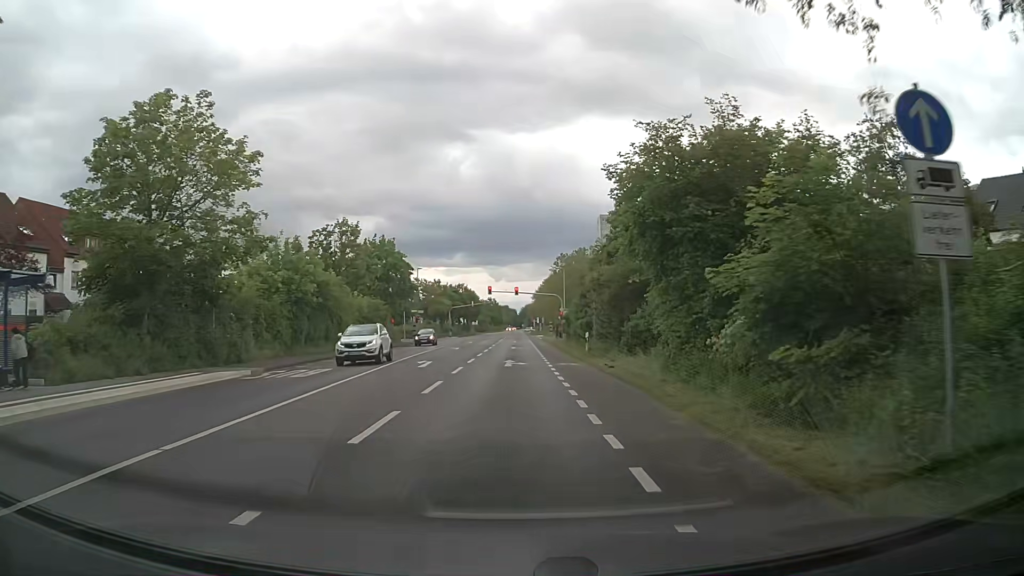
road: secondary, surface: asphalt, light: Day
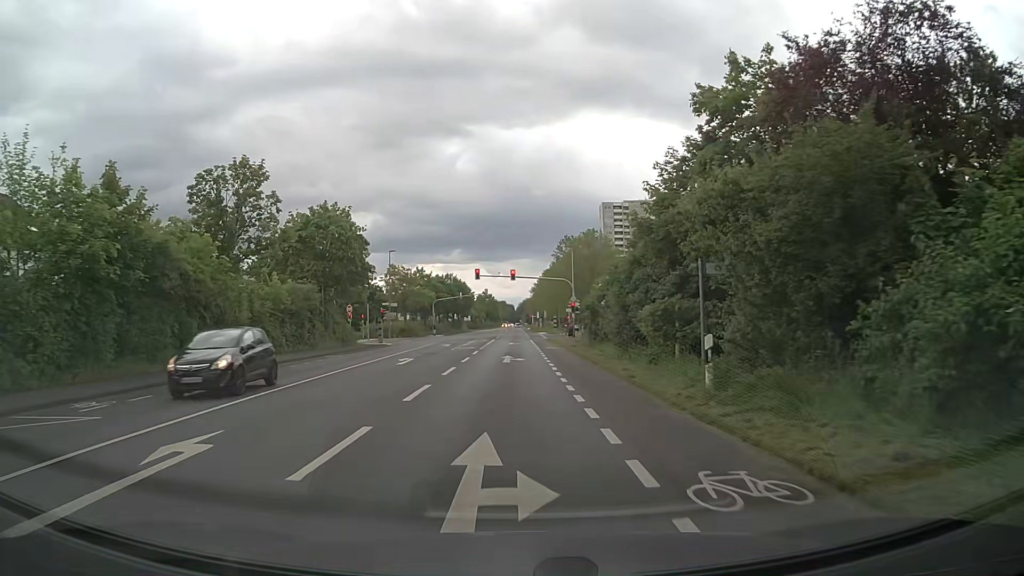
(-0.1, +19.9) m; 0°
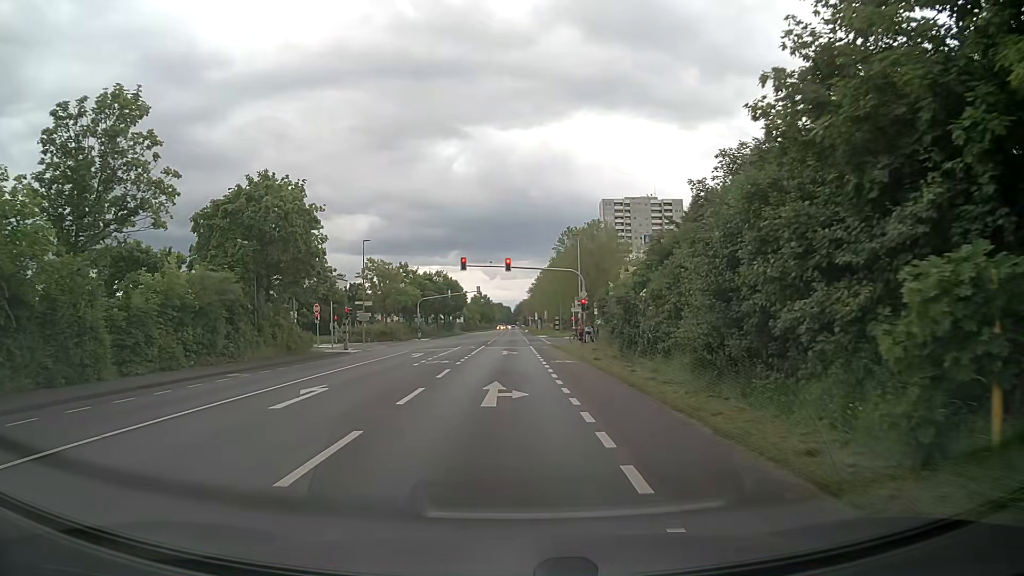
(+0.1, +12.1) m; 0°
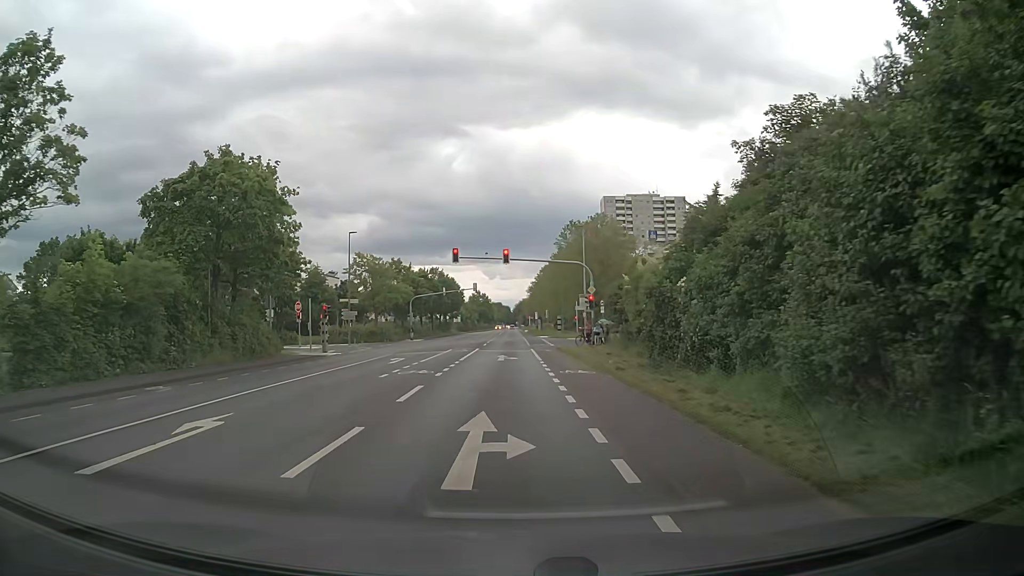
(0.0, +5.7) m; +1°
